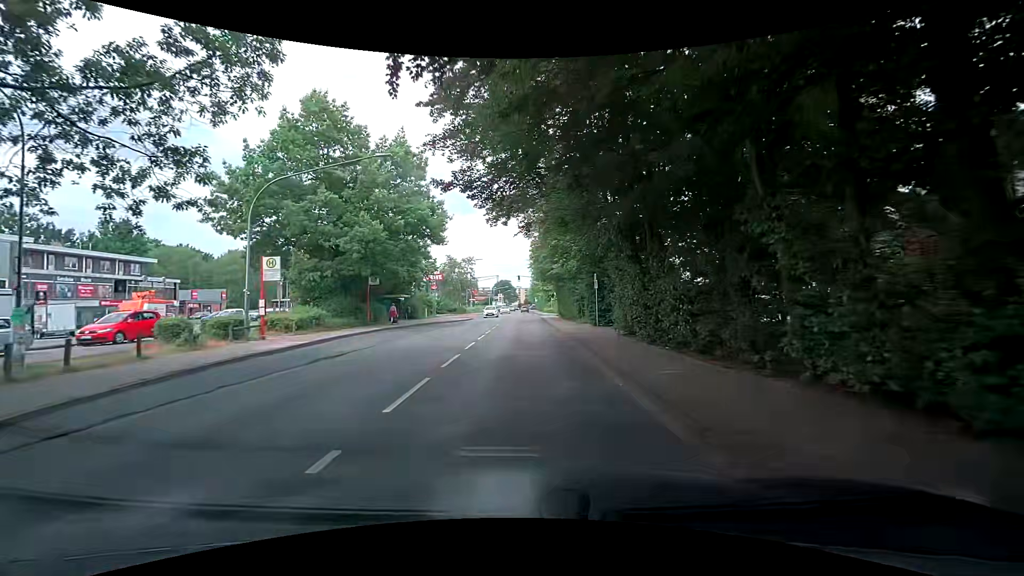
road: secondary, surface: asphalt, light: Day
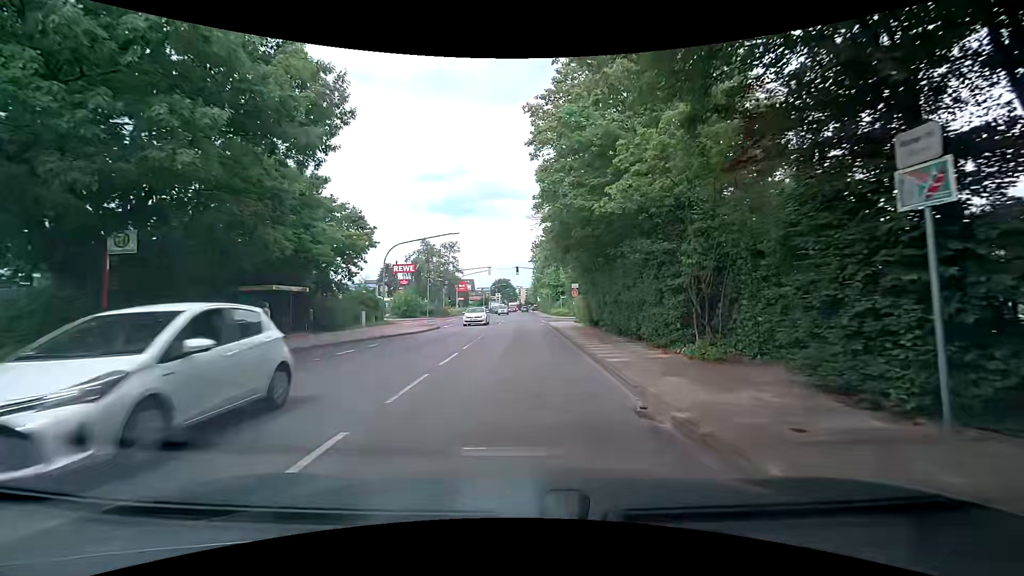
(+0.7, +22.3) m; +1°
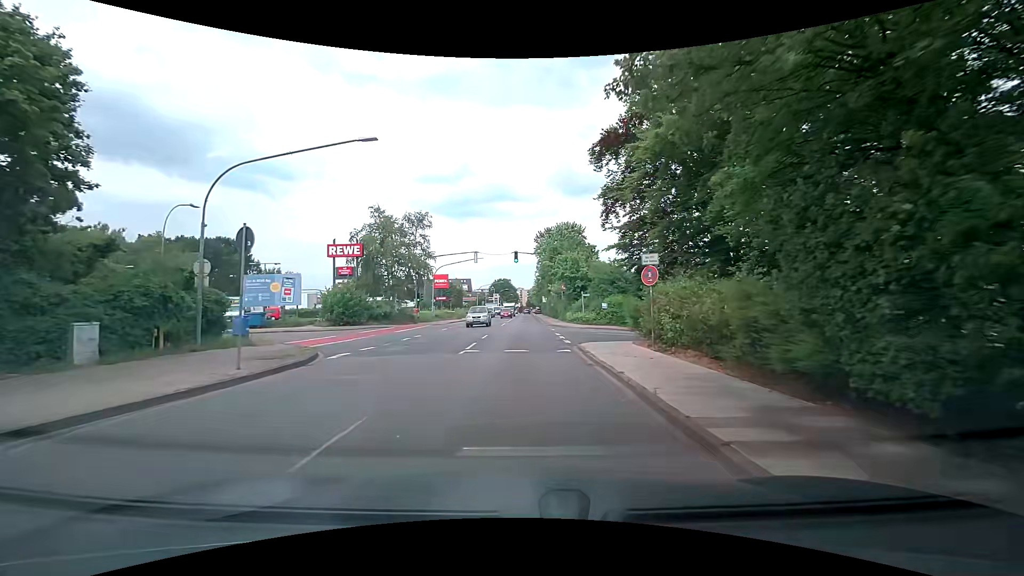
(+0.1, +22.4) m; -1°
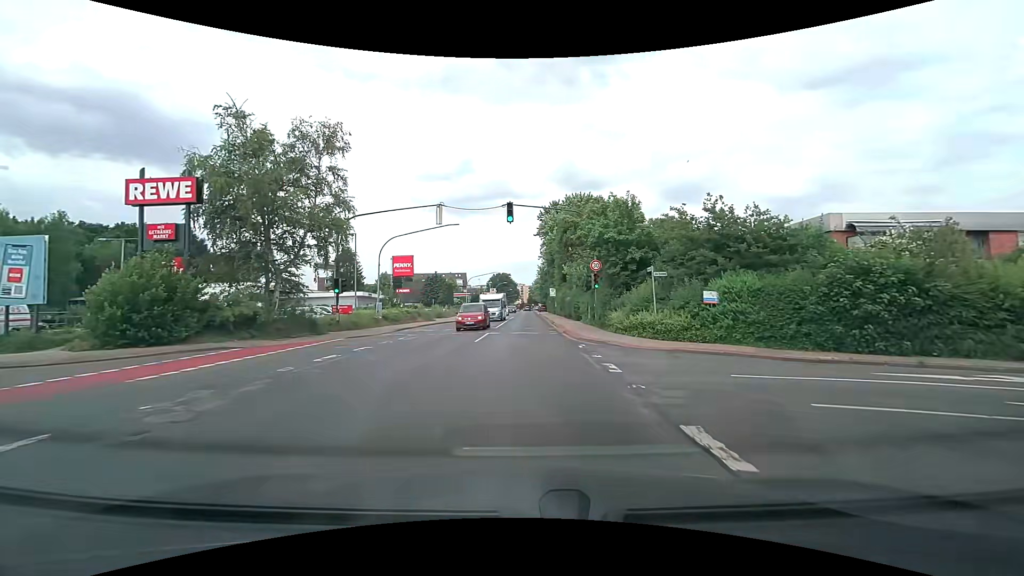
(+0.4, +22.3) m; +1°
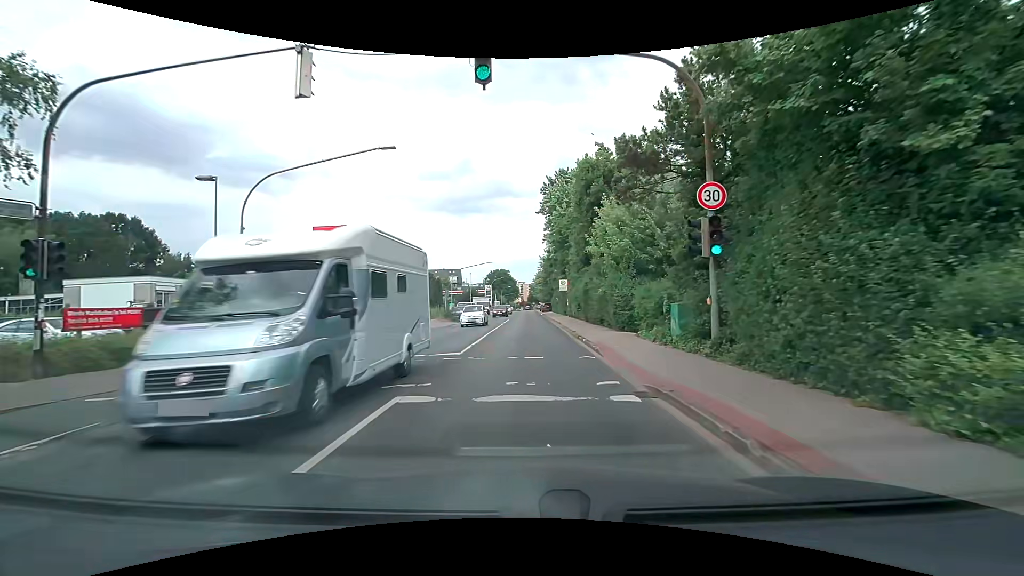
(0.0, +17.8) m; 0°
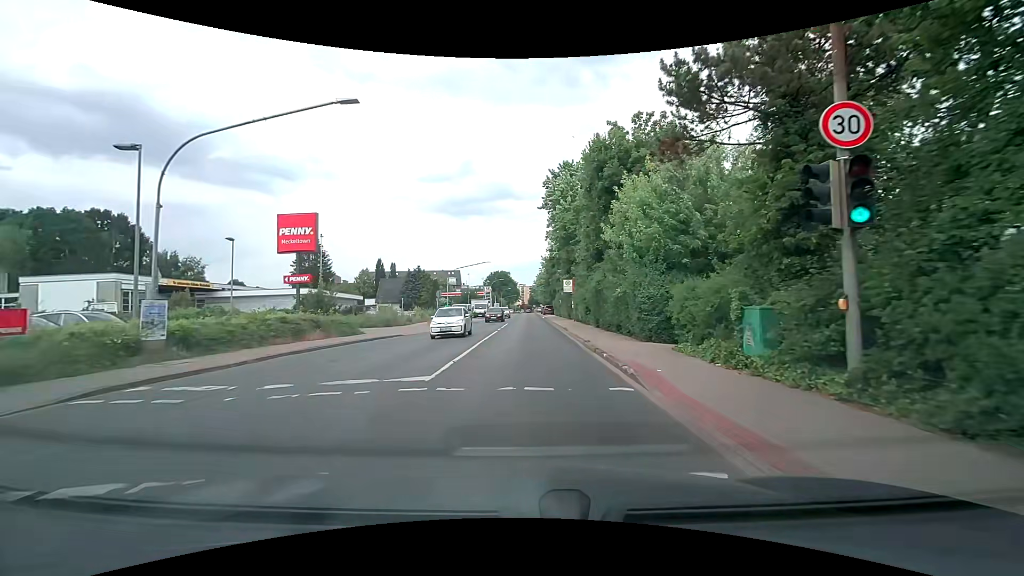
(0.0, +4.5) m; 0°
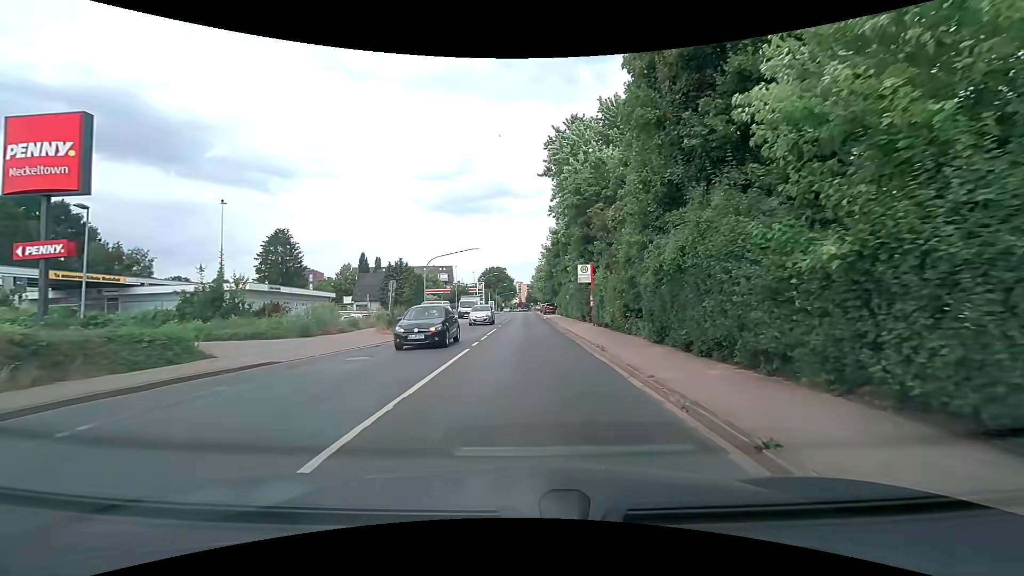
(0.0, +13.4) m; -1°
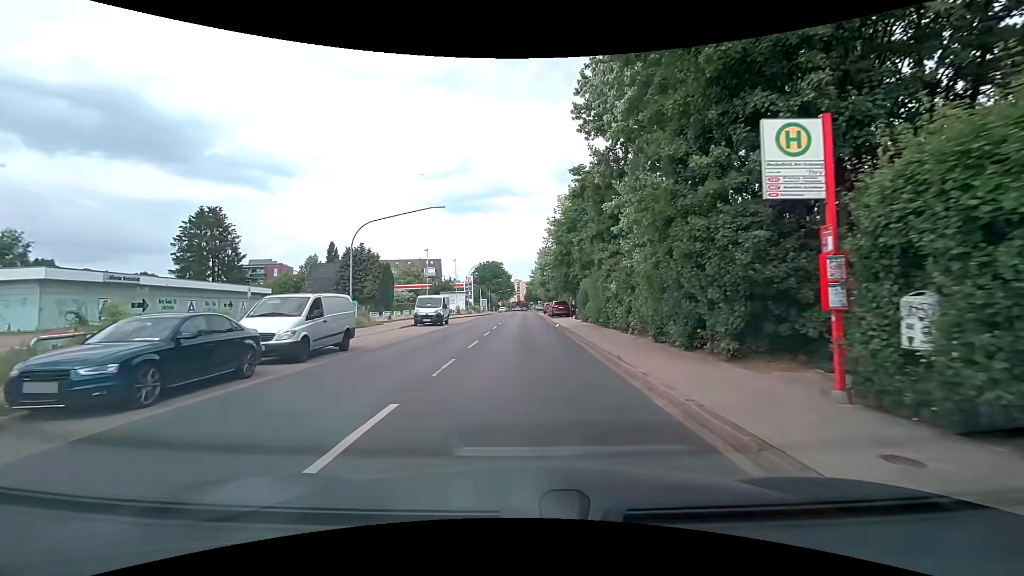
(+0.4, +22.3) m; +1°
(0, +10) (0, +20) (0, +30) (0, +40) (0, +50) (0, +60) (0, +70) (-1, +80) (-1, +90) (-1, +100) m
